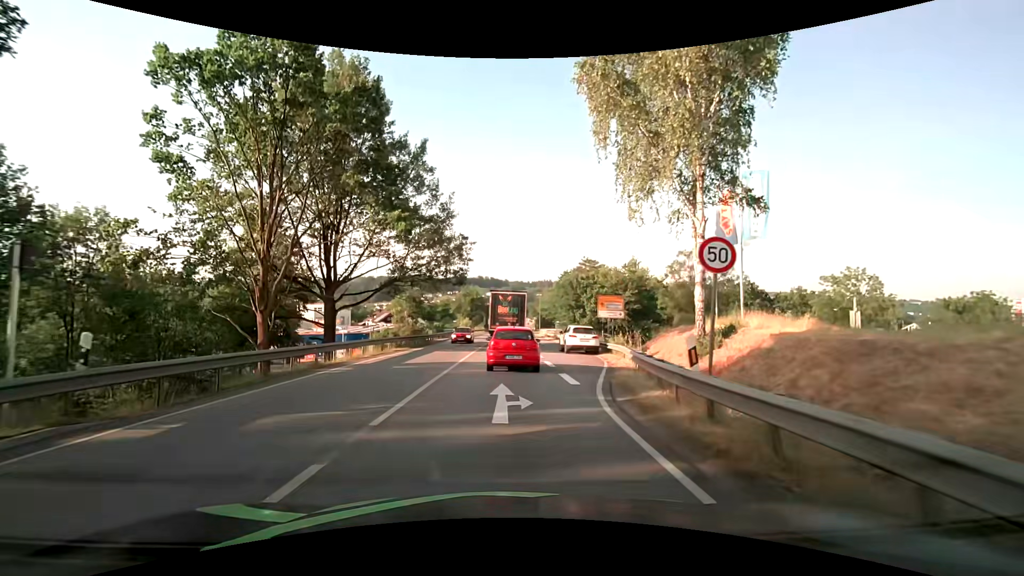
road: primary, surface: asphalt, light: Day
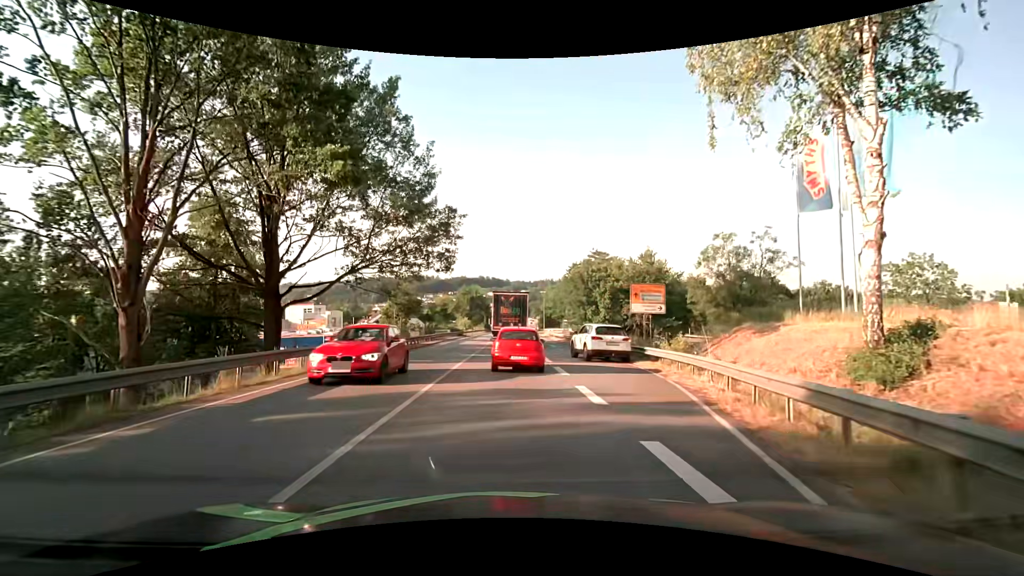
(0.0, +9.1) m; +1°
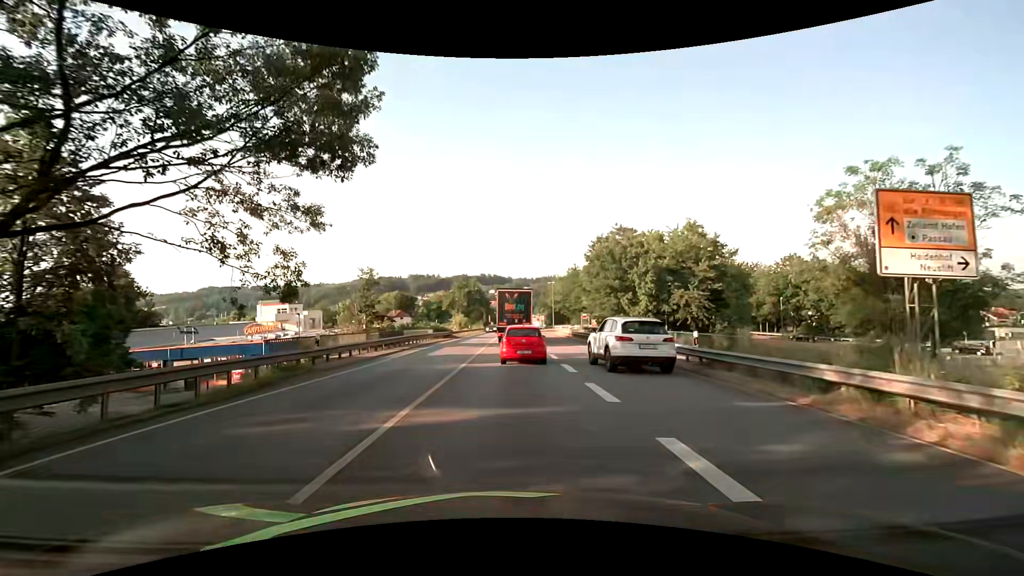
(-0.2, +17.9) m; -1°
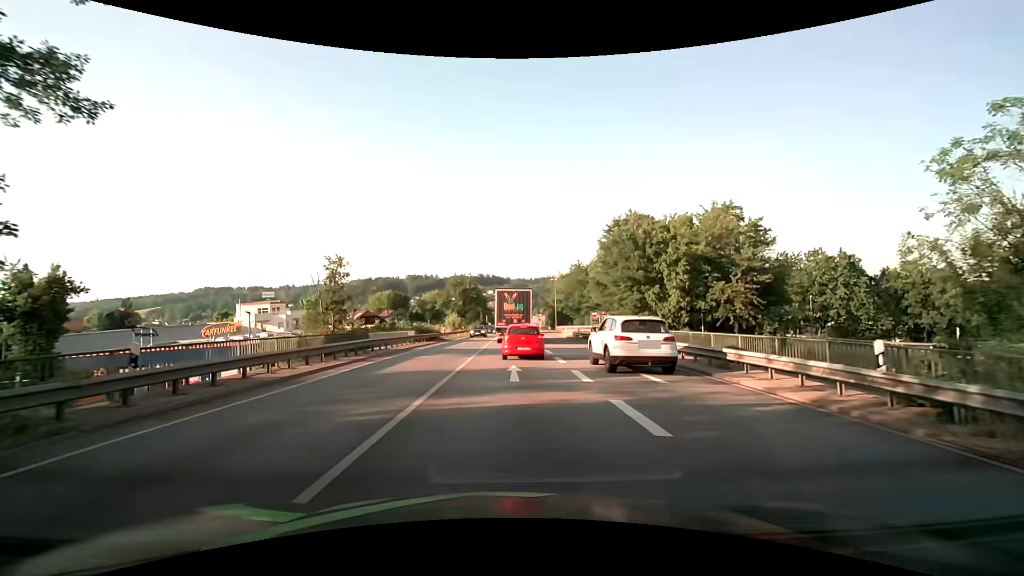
(+0.1, +8.8) m; +2°
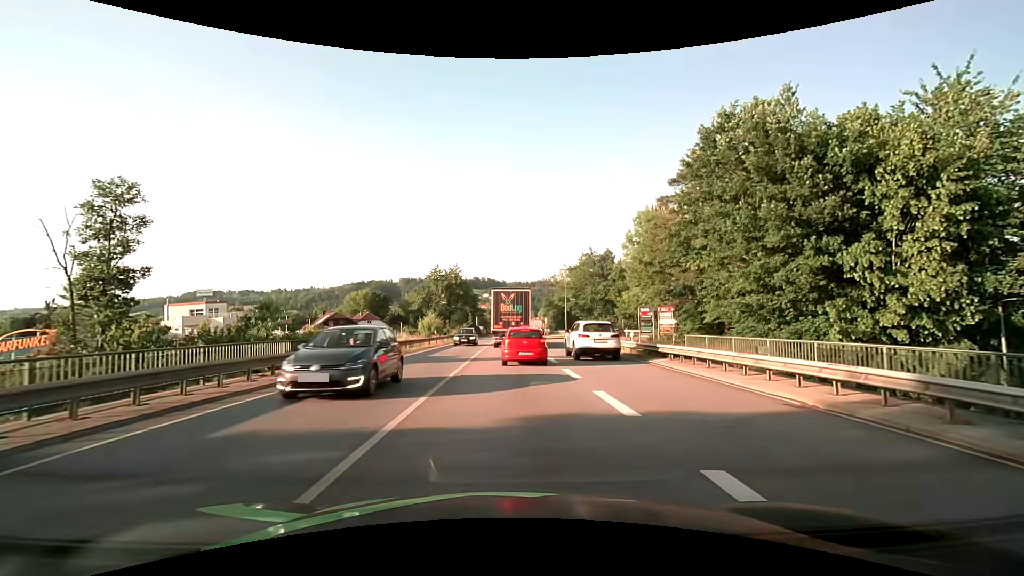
(-0.2, +22.6) m; 0°
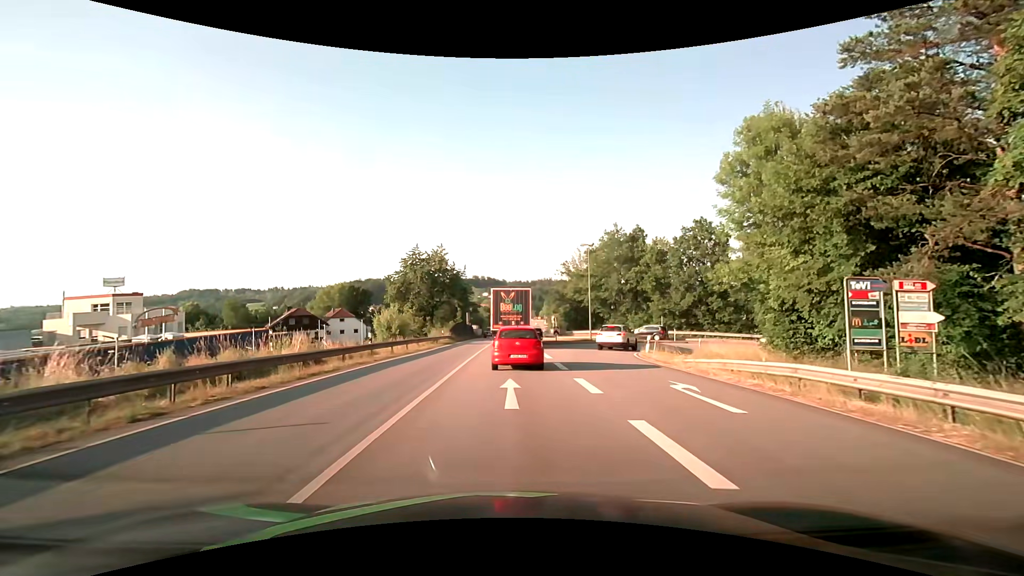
(0.0, +21.5) m; 0°
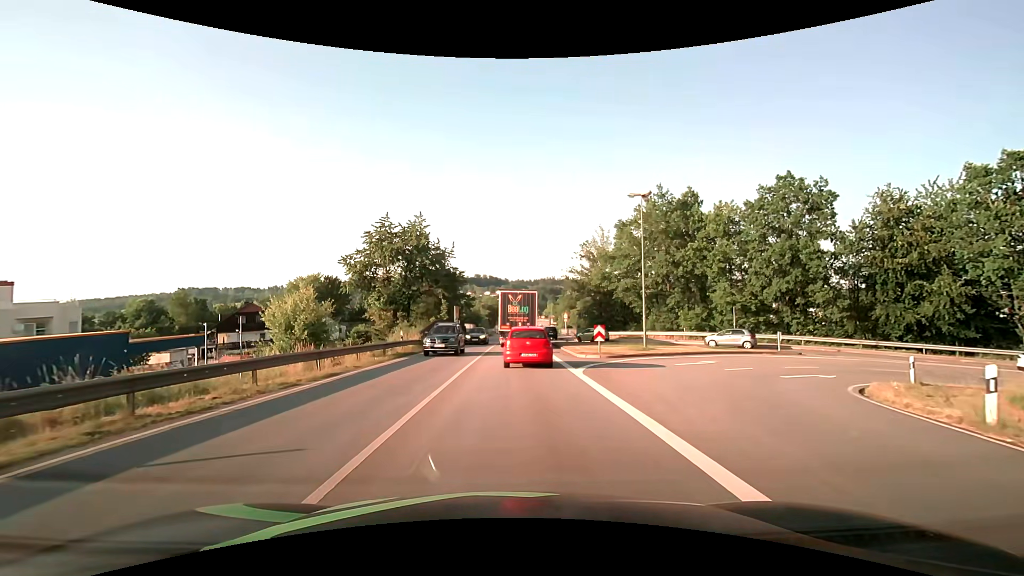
(0.0, +19.5) m; 0°
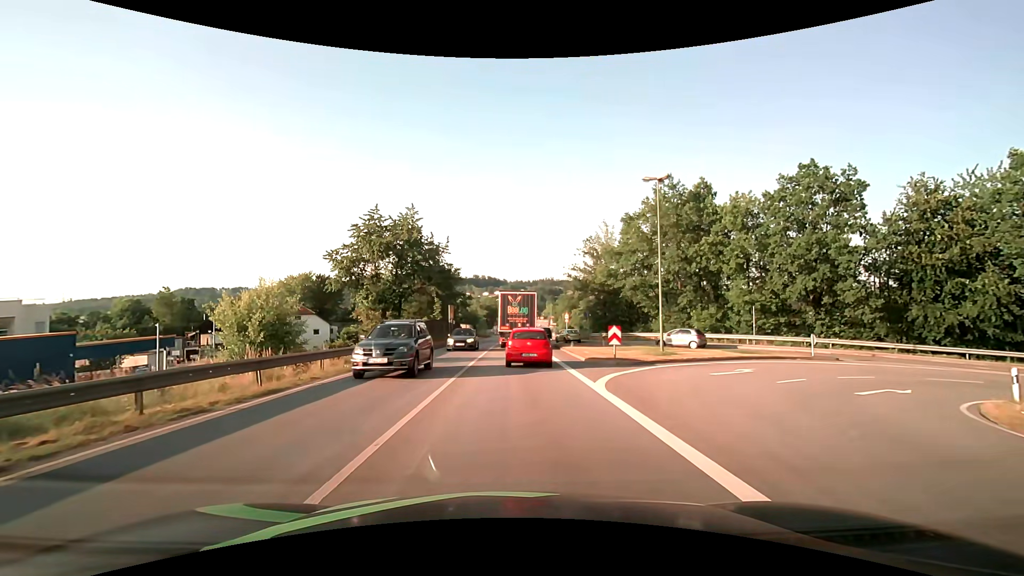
(0.0, +3.8) m; 0°
(0, +10) (0, +20) (+1, +30) (+1, +40) (+1, +50) (+1, +60) (+2, +70) (+2, +80) (+3, +90) (+3, +100) m
